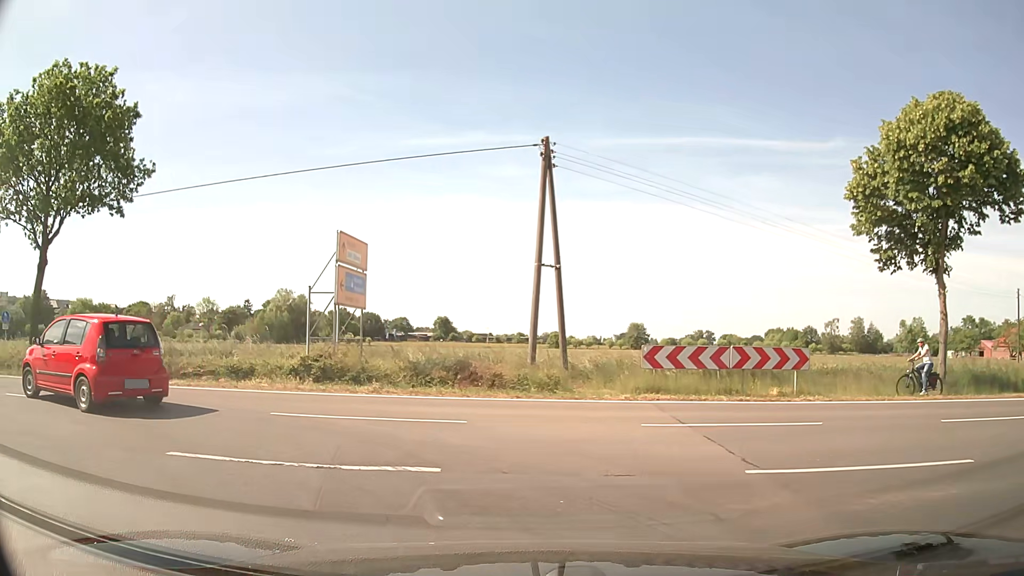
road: secondary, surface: asphalt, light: Day
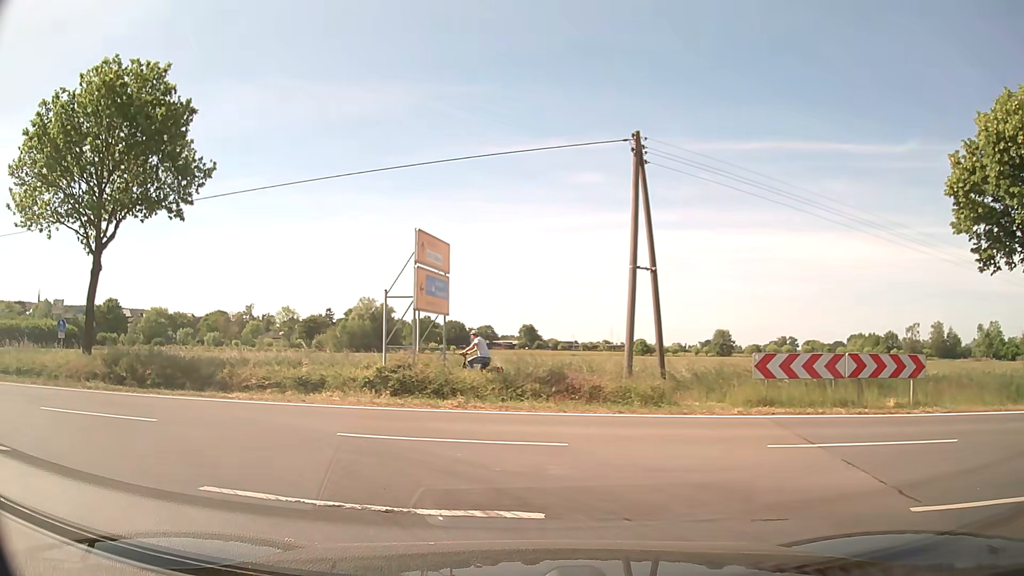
(-0.1, +1.6) m; -6°
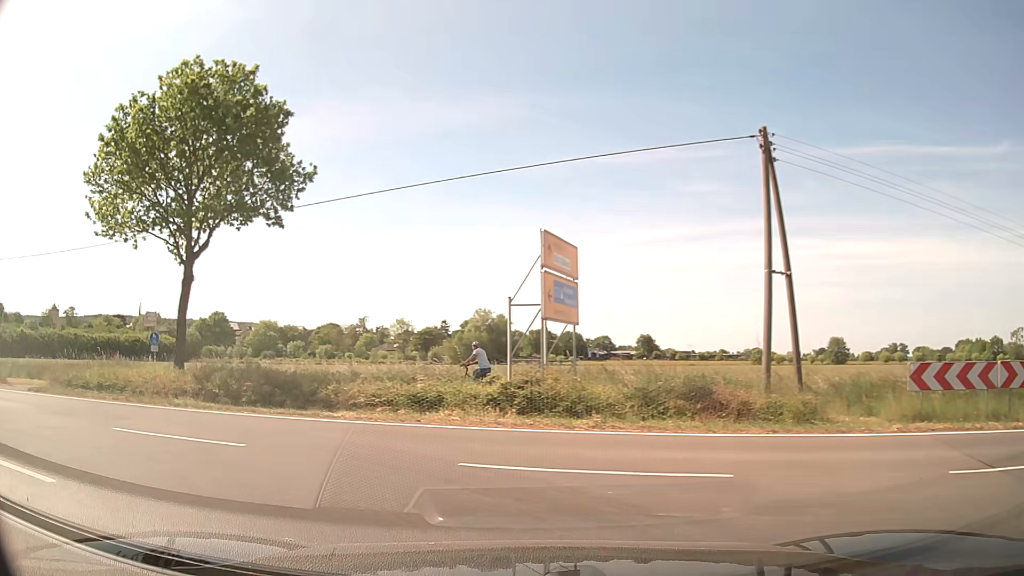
(-0.2, +1.6) m; -10°
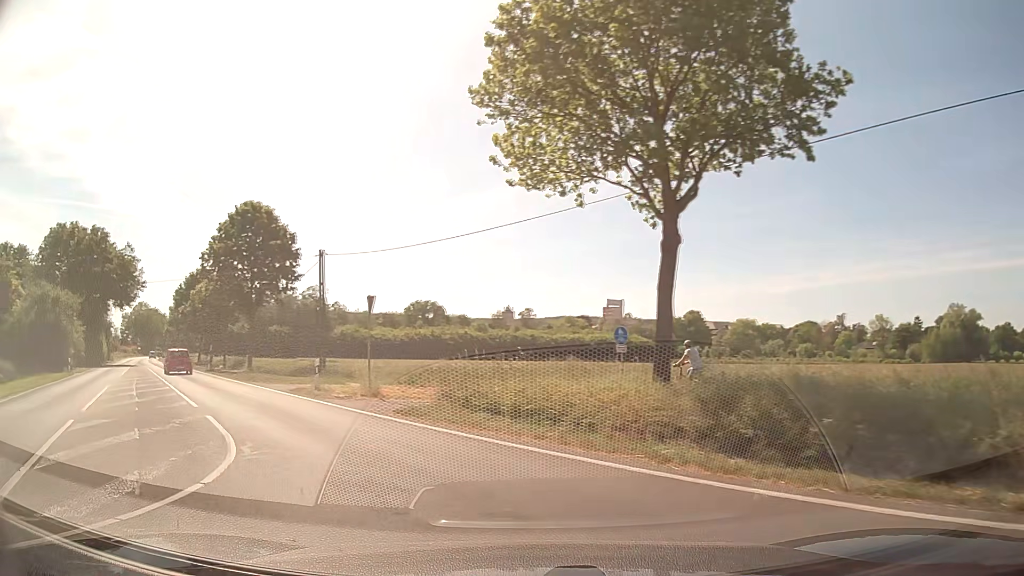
(-3.3, +7.7) m; -42°
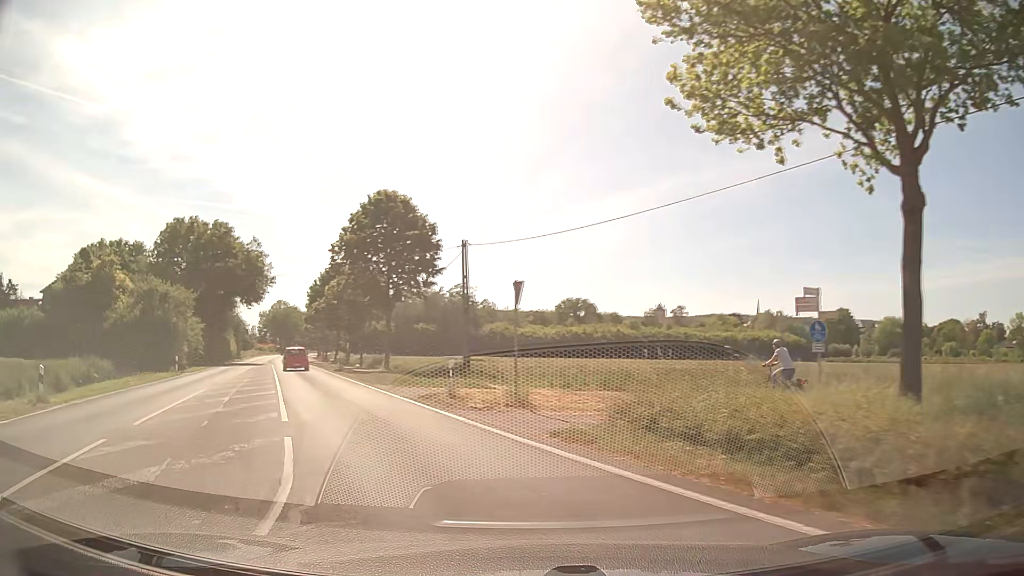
(-0.4, +4.1) m; -12°
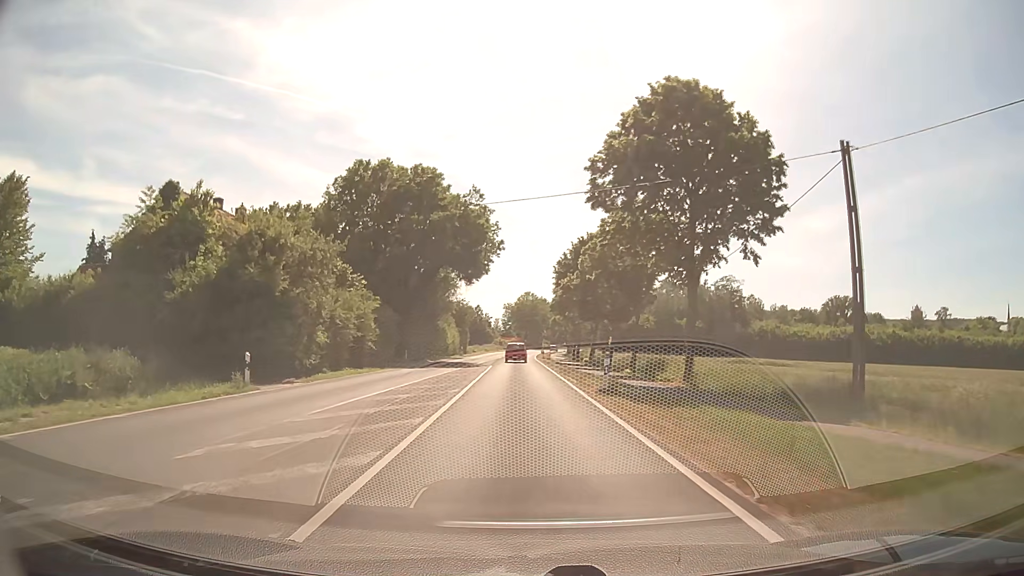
(-6.4, +22.0) m; -22°
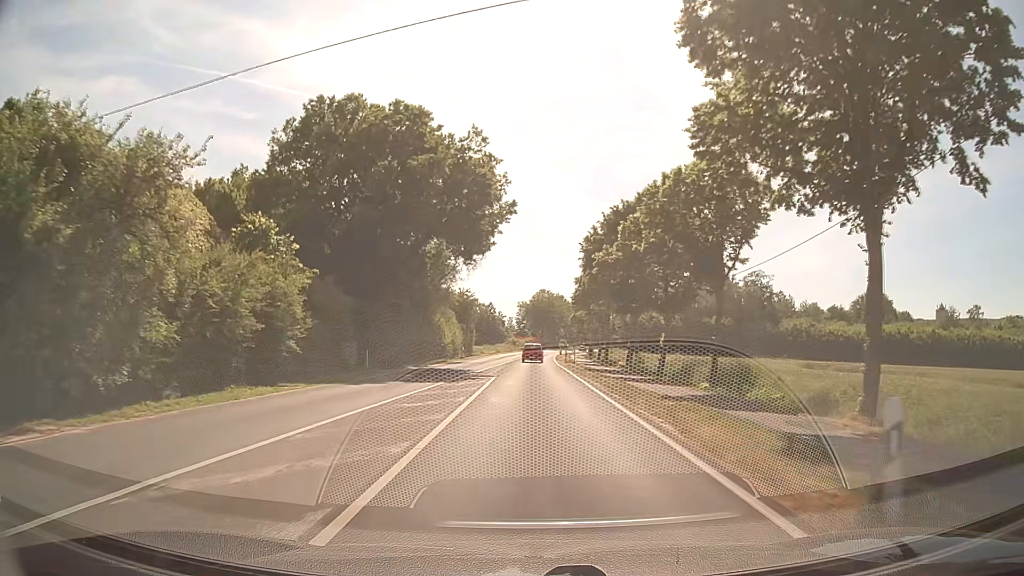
(-0.3, +14.9) m; -1°
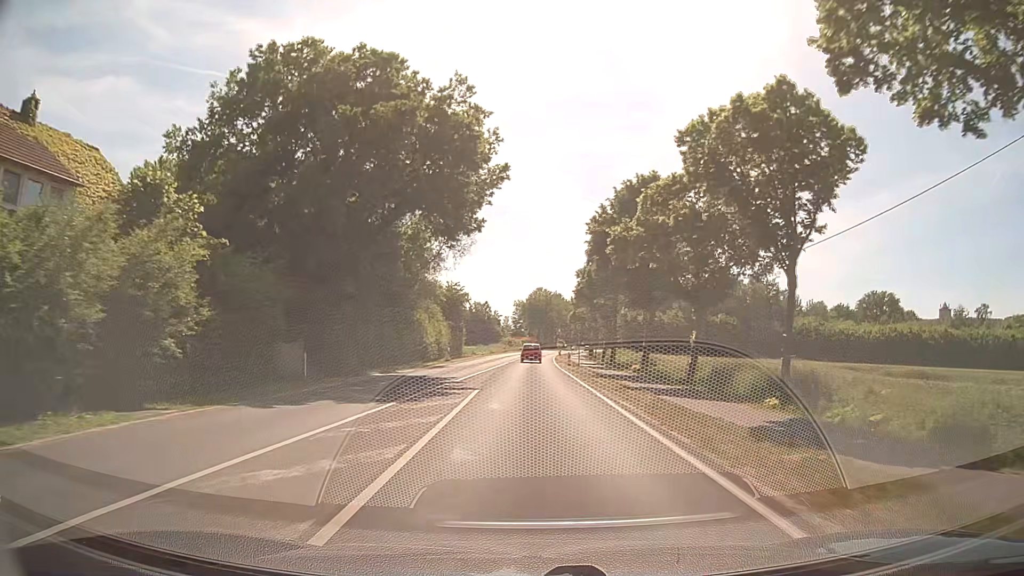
(0.0, +8.1) m; 0°
(0, +10) (0, +20) (0, +30) (0, +40) (0, +50) (0, +60) (+1, +70) (+1, +80) (+2, +90) (+3, +100) m
